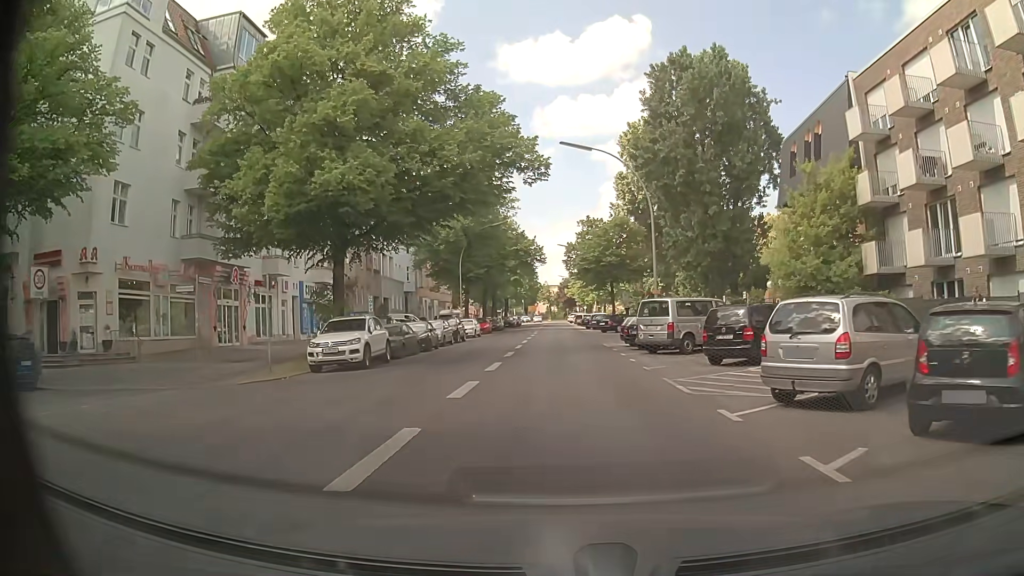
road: secondary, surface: asphalt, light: Day
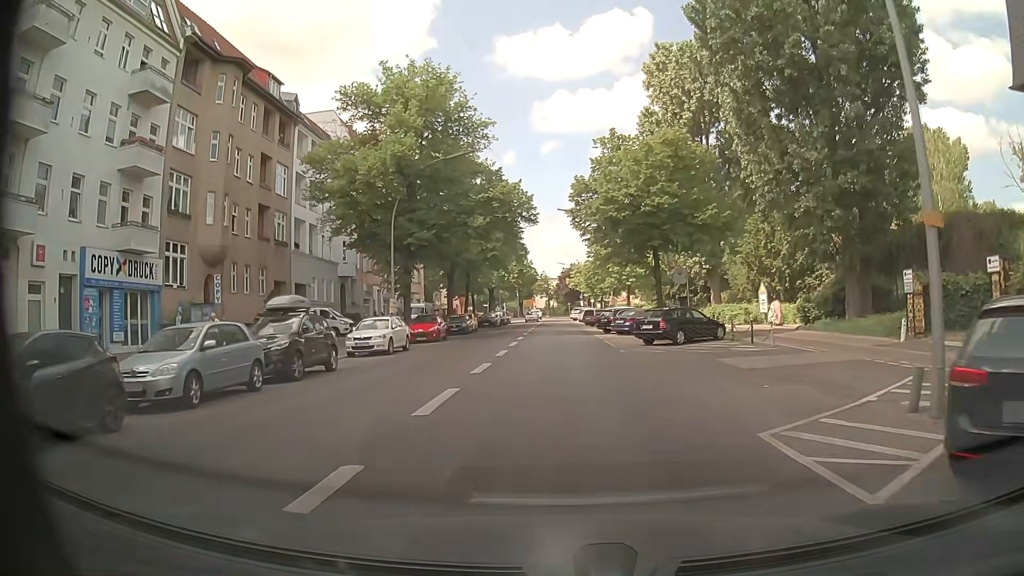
(+0.2, +26.2) m; +1°
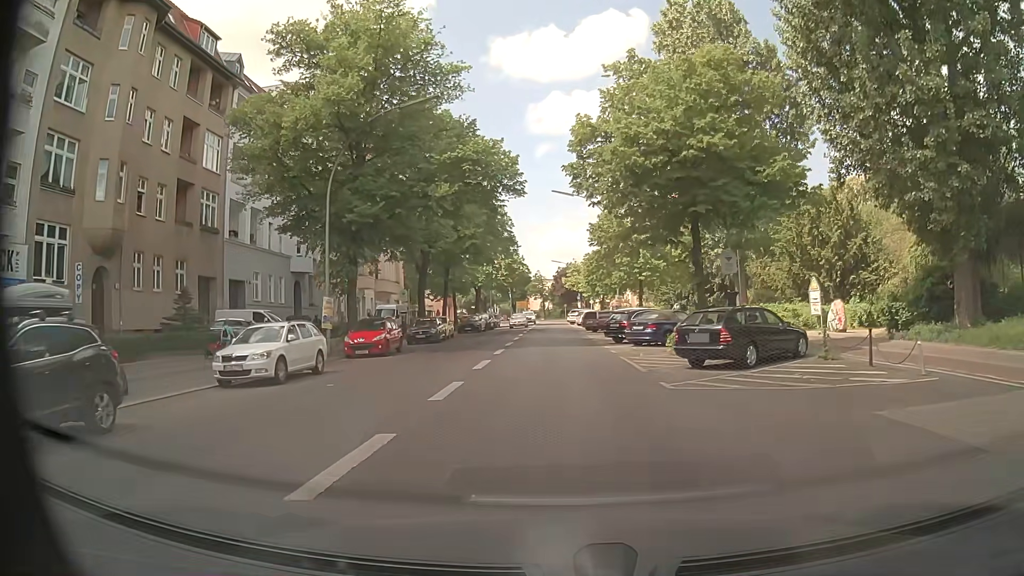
(0.0, +10.1) m; +1°
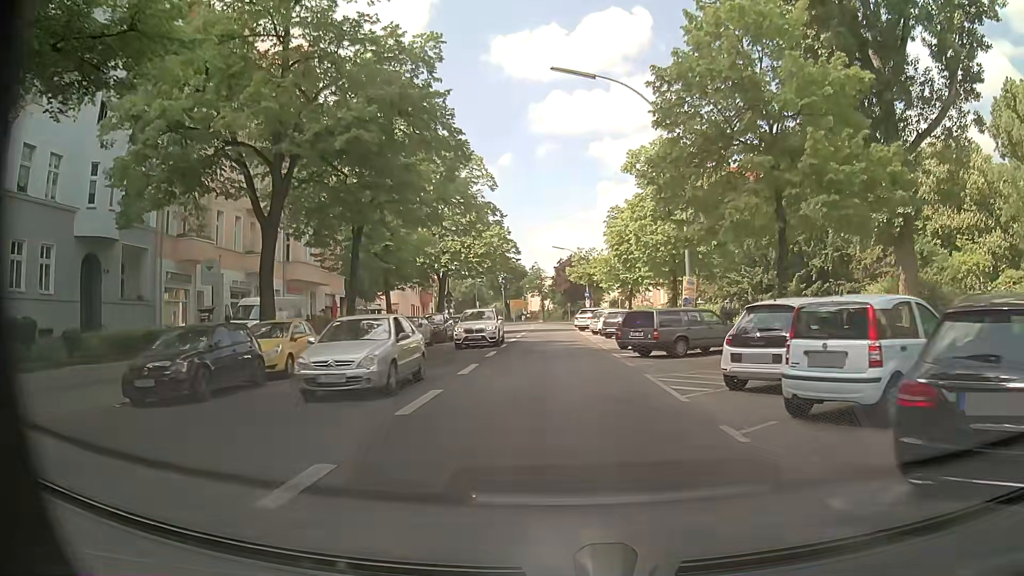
(-0.4, +25.9) m; -2°
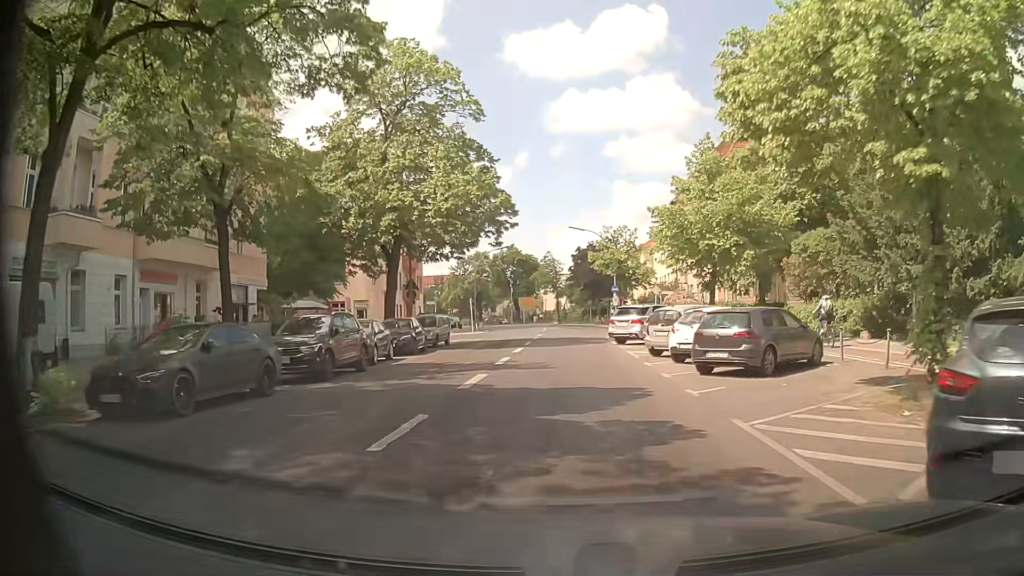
(+0.3, +20.7) m; 0°
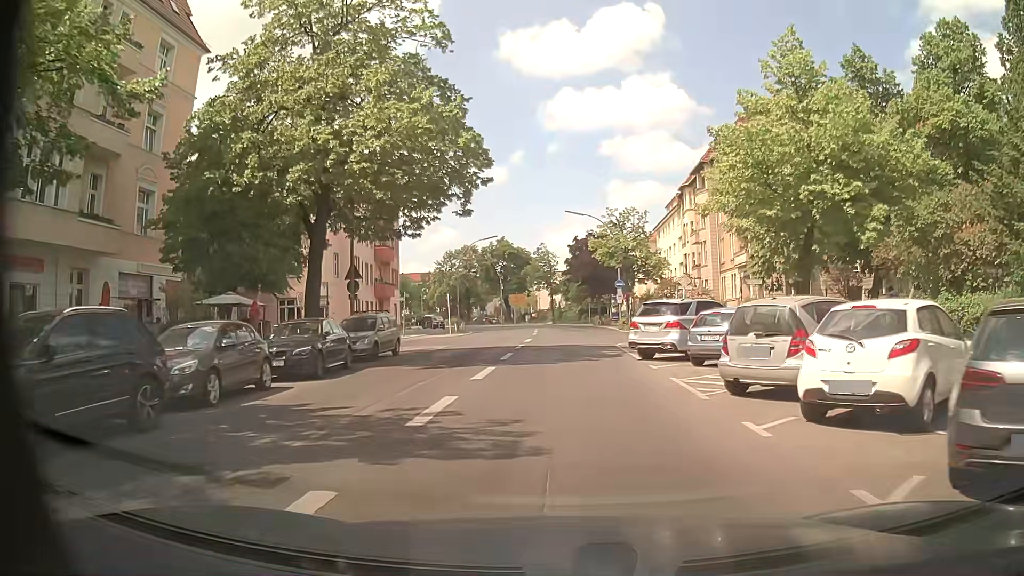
(-0.1, +10.3) m; 0°
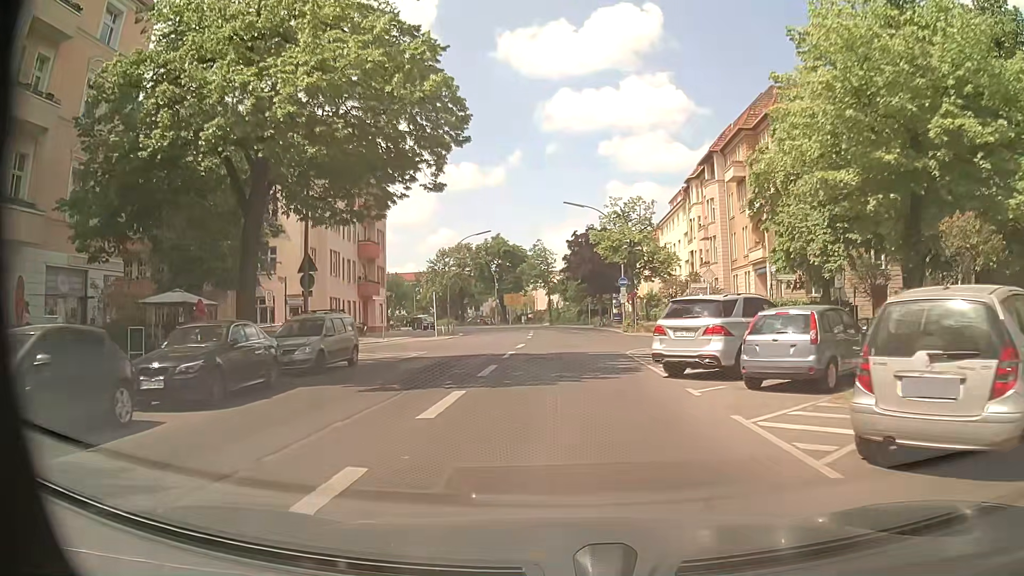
(0.0, +5.2) m; +1°
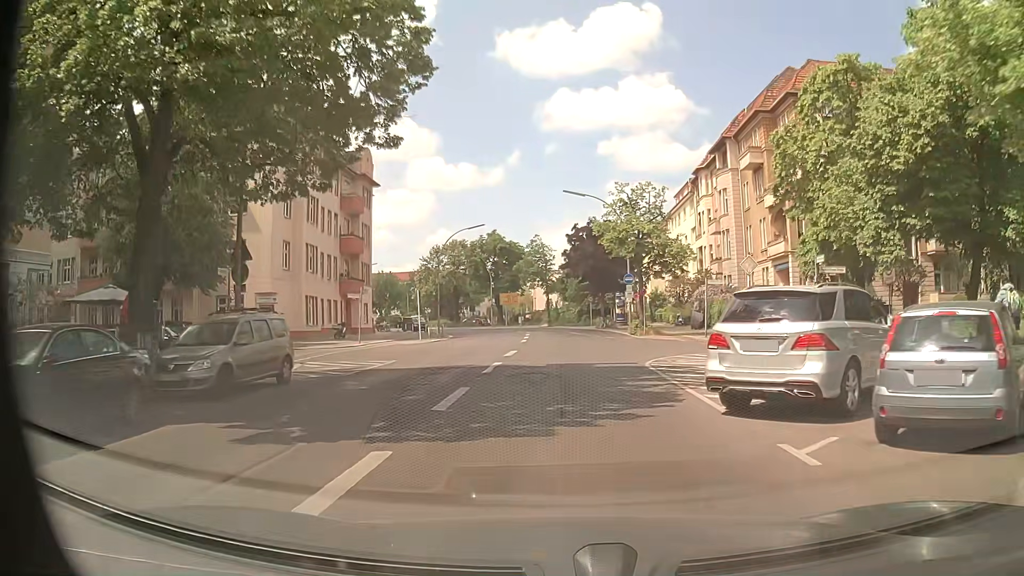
(-0.1, +5.3) m; -1°
(0, +10) (0, +20) (0, +30) (0, +40) (0, +50) (-1, +60) (-3, +70) (-7, +79) (-11, +88) (-16, +97) m
